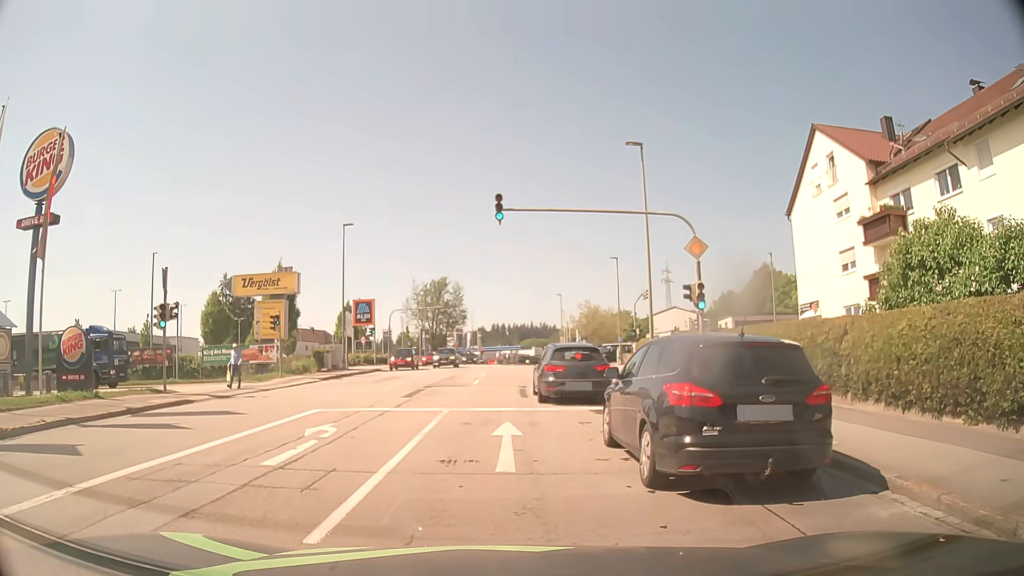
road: tertiary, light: Day
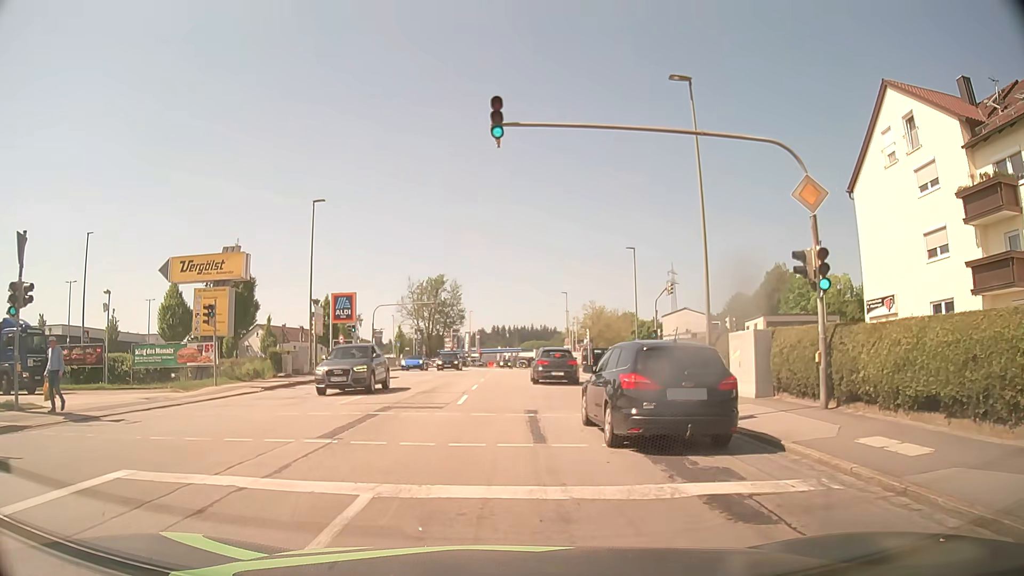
(0.0, +8.8) m; 0°
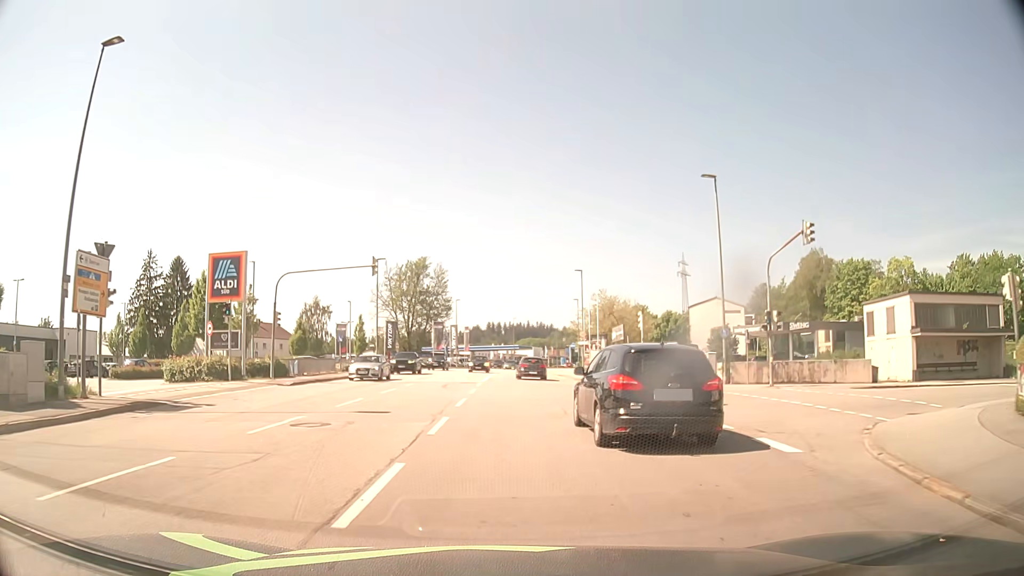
(+0.4, +24.4) m; +1°
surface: asphalt
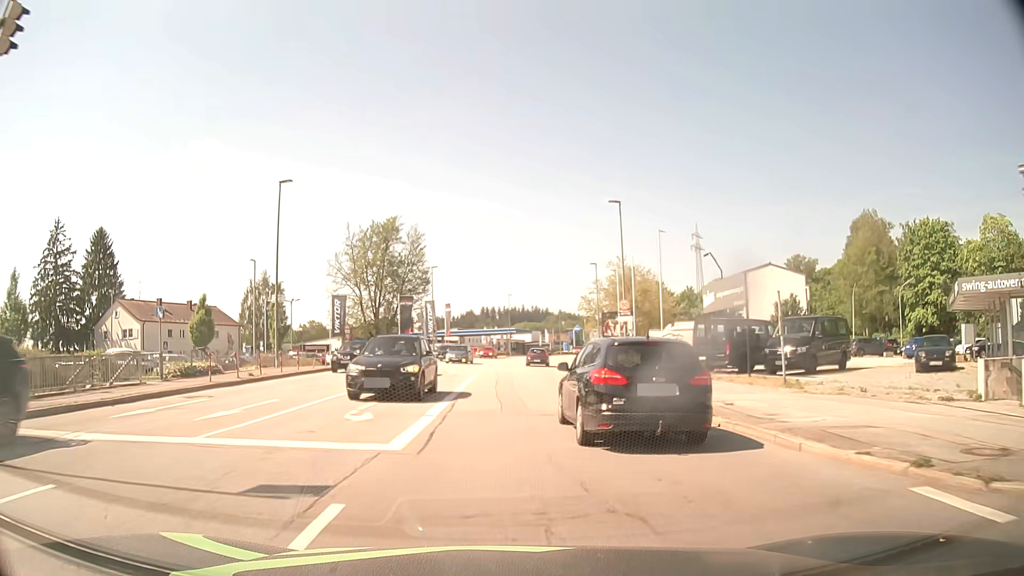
(0.0, +26.3) m; 0°
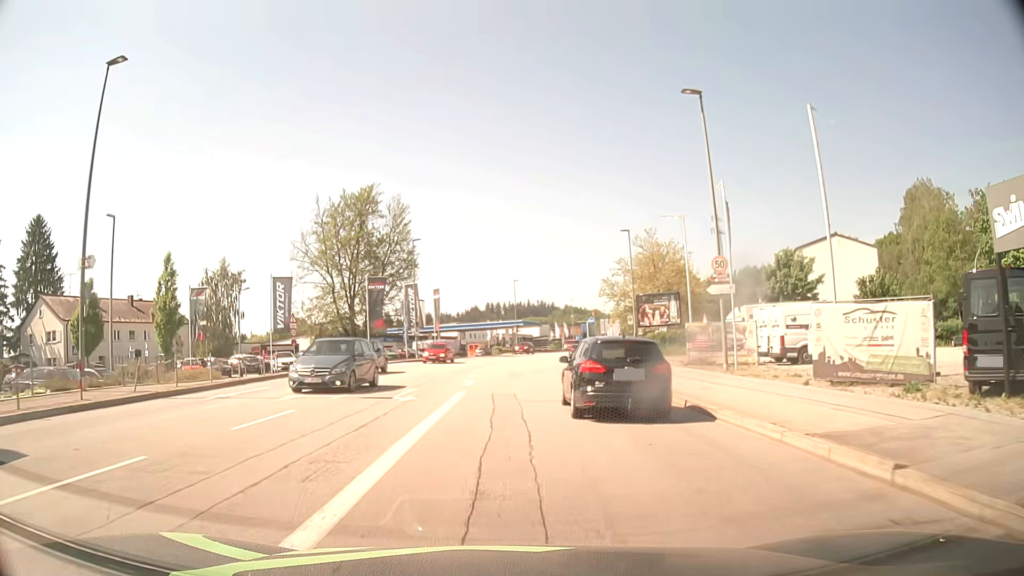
(-0.1, +18.0) m; -1°
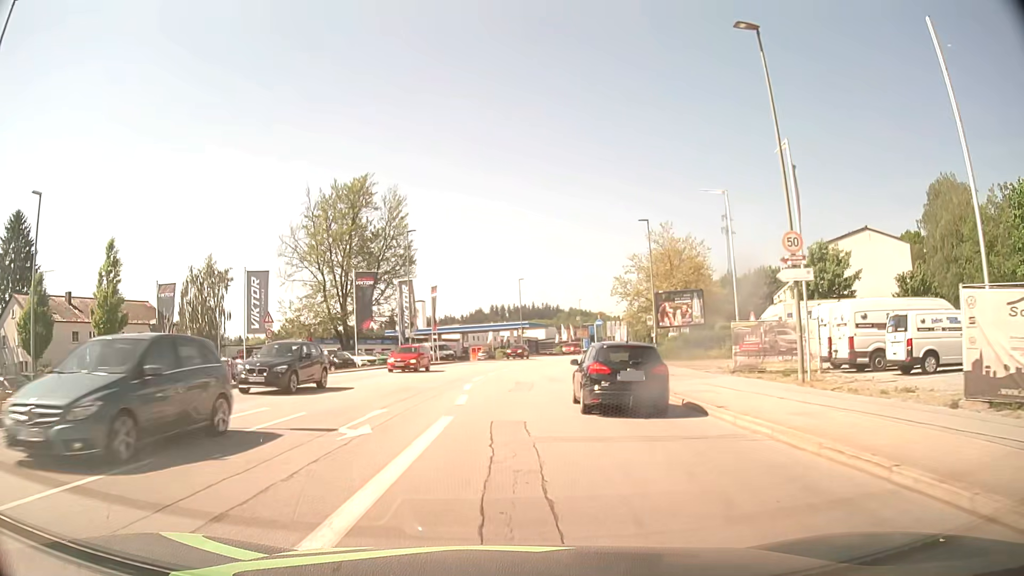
(0.0, +6.0) m; 0°
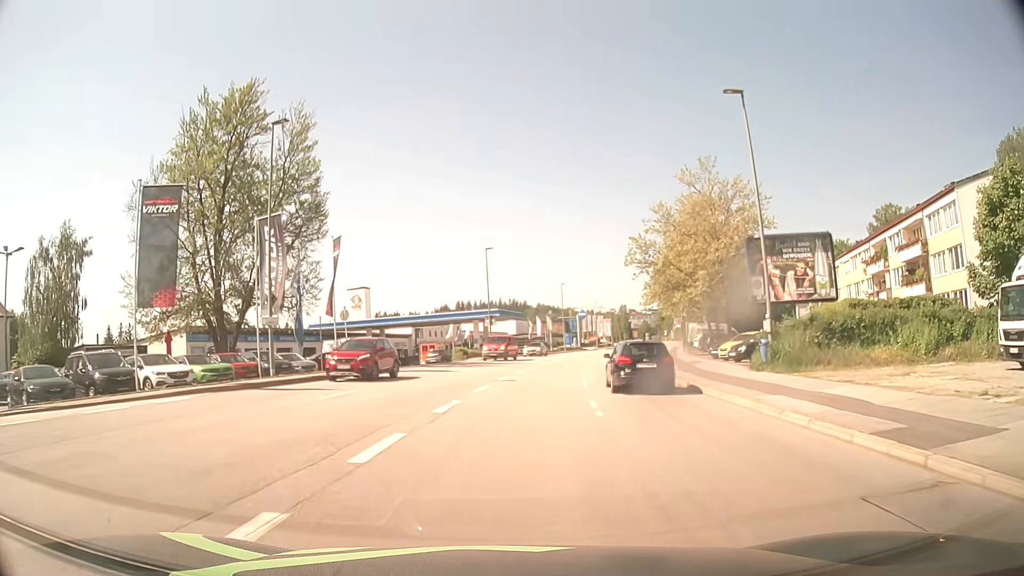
(+0.3, +26.3) m; +3°
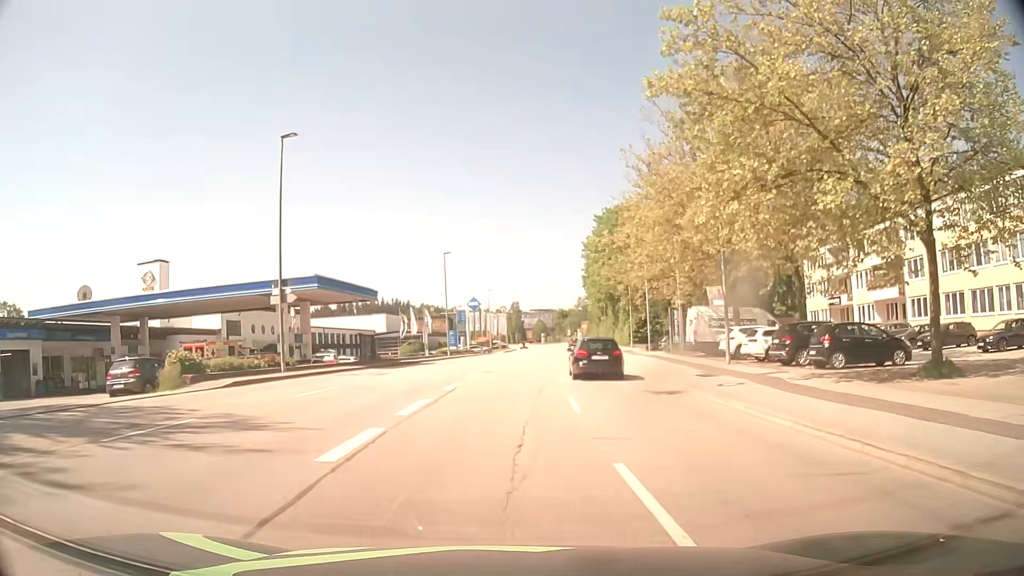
(+2.8, +35.9) m; +10°
(0, +10) (+1, +20) (+2, +30) (+3, +40) (+5, +50) (+6, +60) (+7, +70) (+8, +80) (+9, +89) (+10, +99) m
